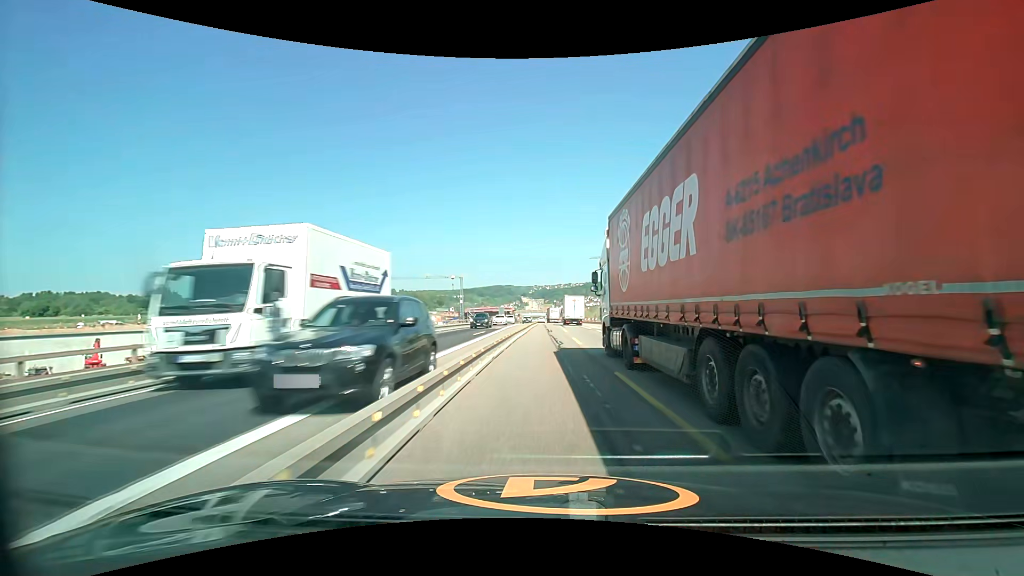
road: motorway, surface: asphalt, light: Day
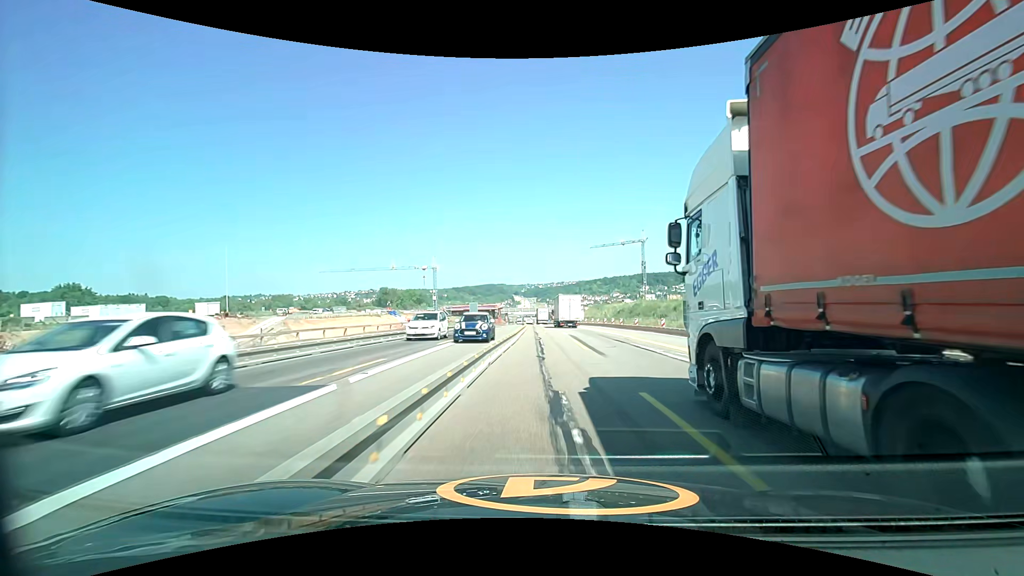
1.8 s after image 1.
(+0.2, +37.7) m; +1°
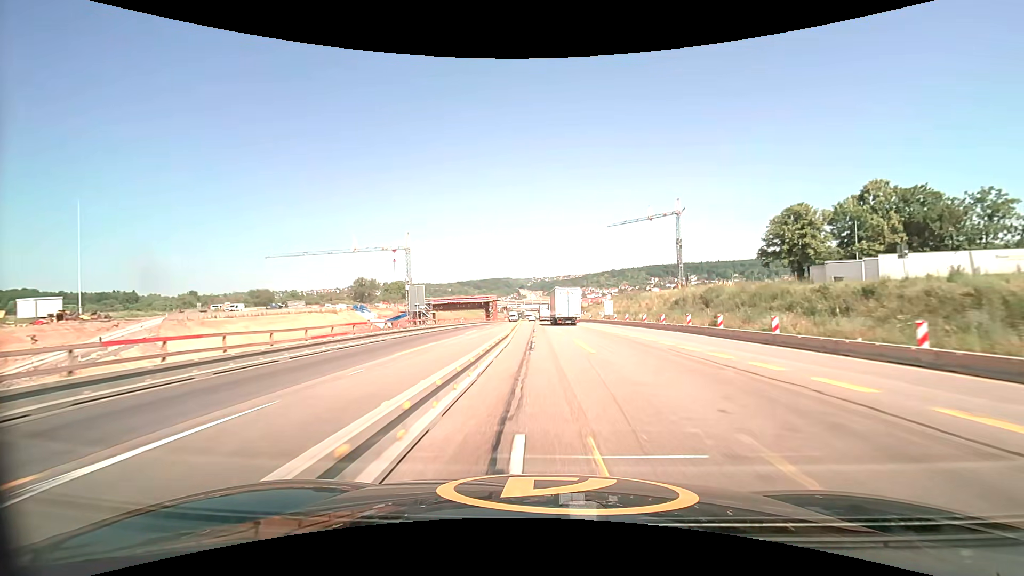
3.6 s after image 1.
(-0.1, +38.3) m; -1°
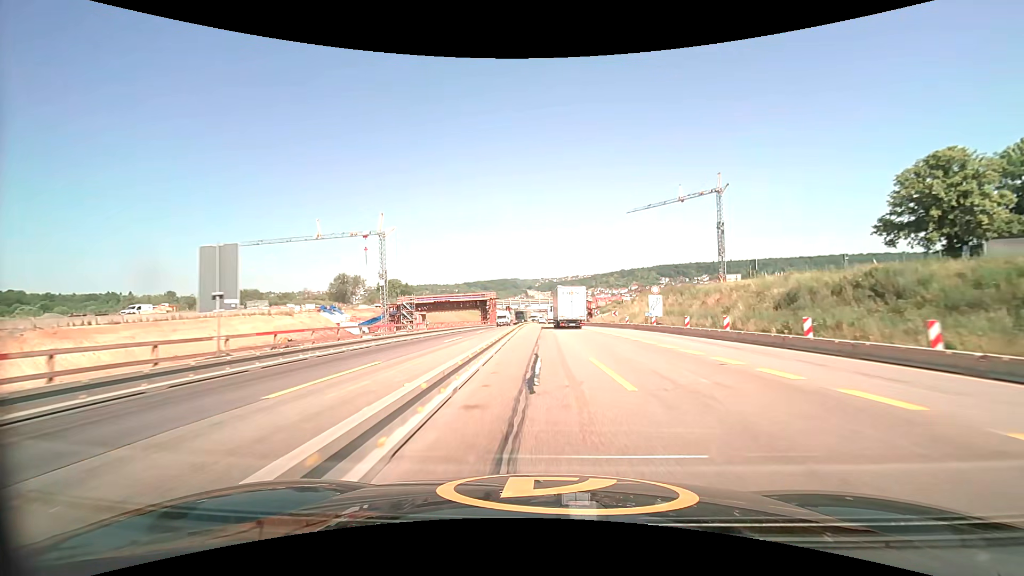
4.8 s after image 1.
(0.0, +25.7) m; -1°
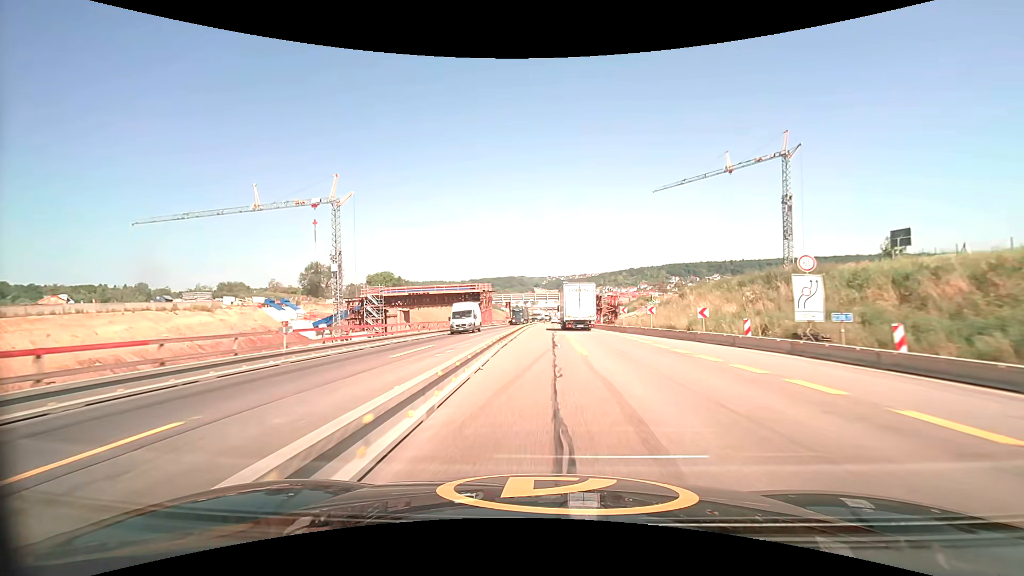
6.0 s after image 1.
(-0.3, +25.8) m; -1°
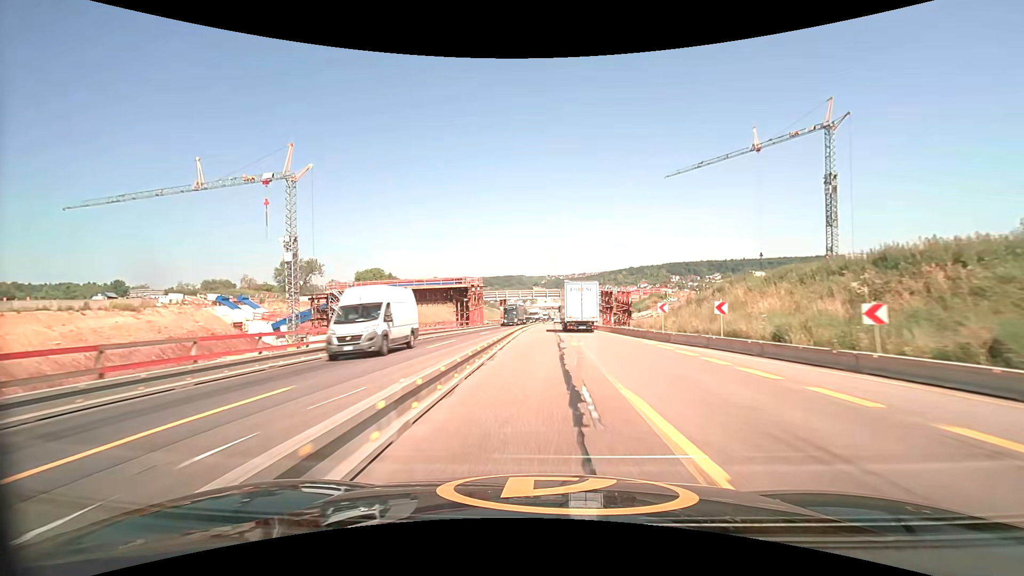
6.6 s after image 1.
(0.0, +13.0) m; 0°
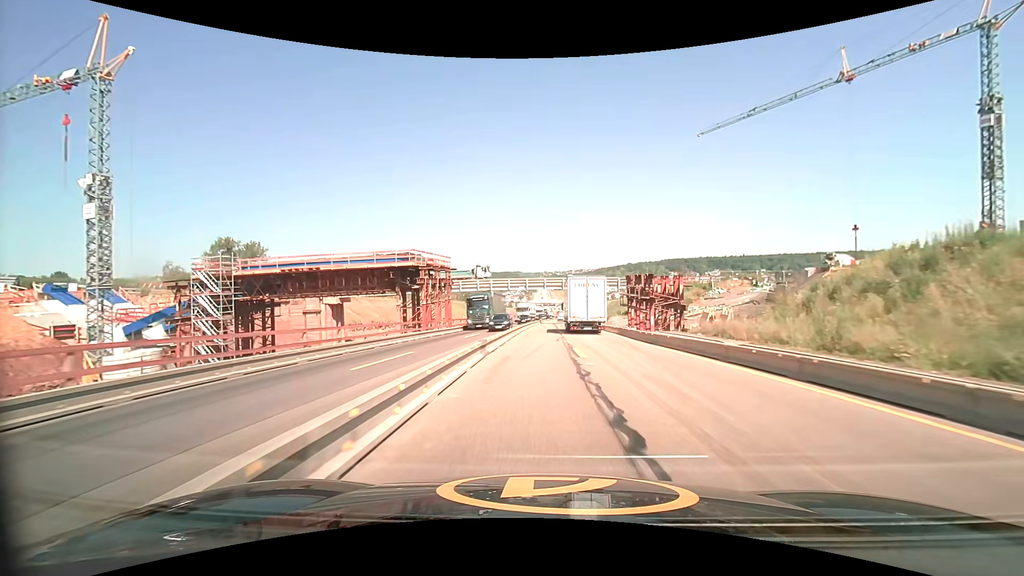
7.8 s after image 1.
(+0.1, +25.8) m; 0°
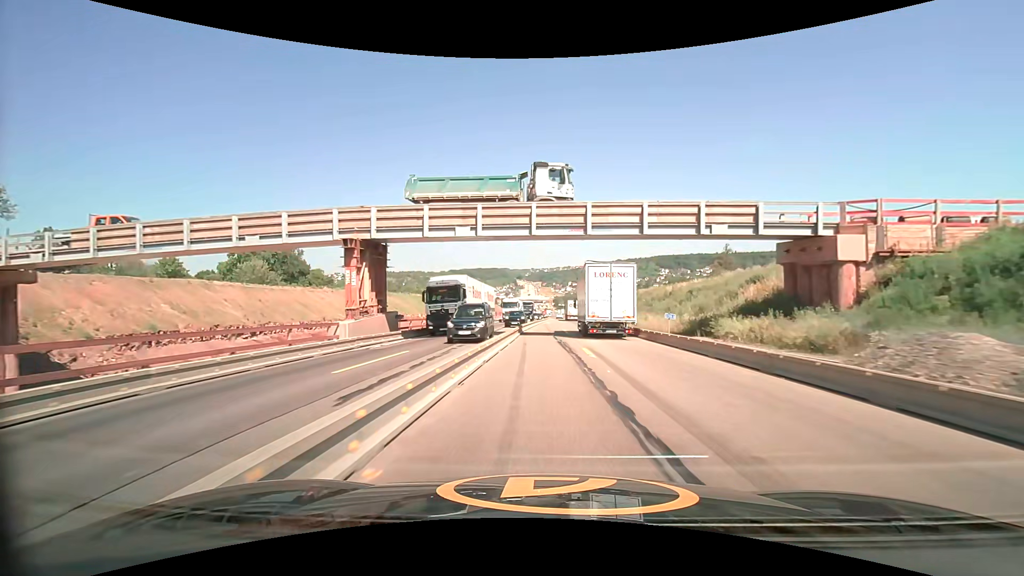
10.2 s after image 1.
(+0.4, +51.1) m; +1°
(0, +10) (0, +20) (0, +30) (+1, +40) (+1, +50) (+1, +60) (+2, +70) (+2, +80) (+3, +90) (+3, +100) m
